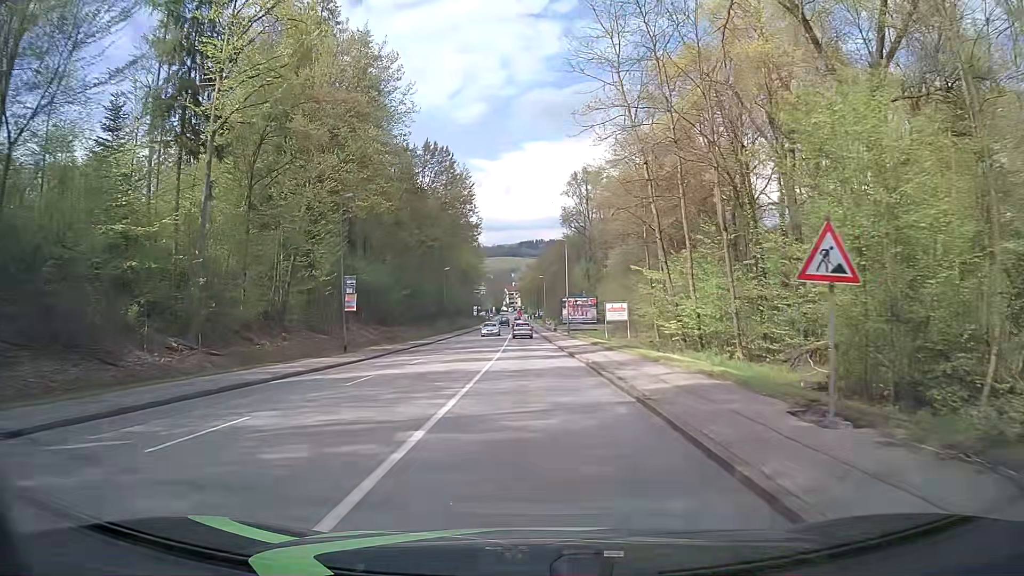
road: tertiary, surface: asphalt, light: Day
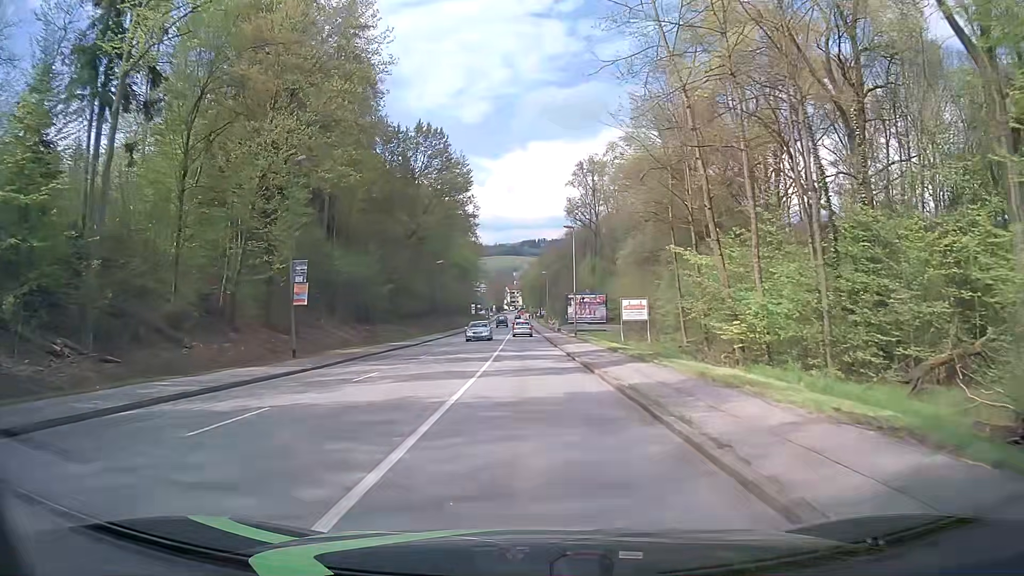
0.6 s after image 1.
(0.0, +7.9) m; +1°
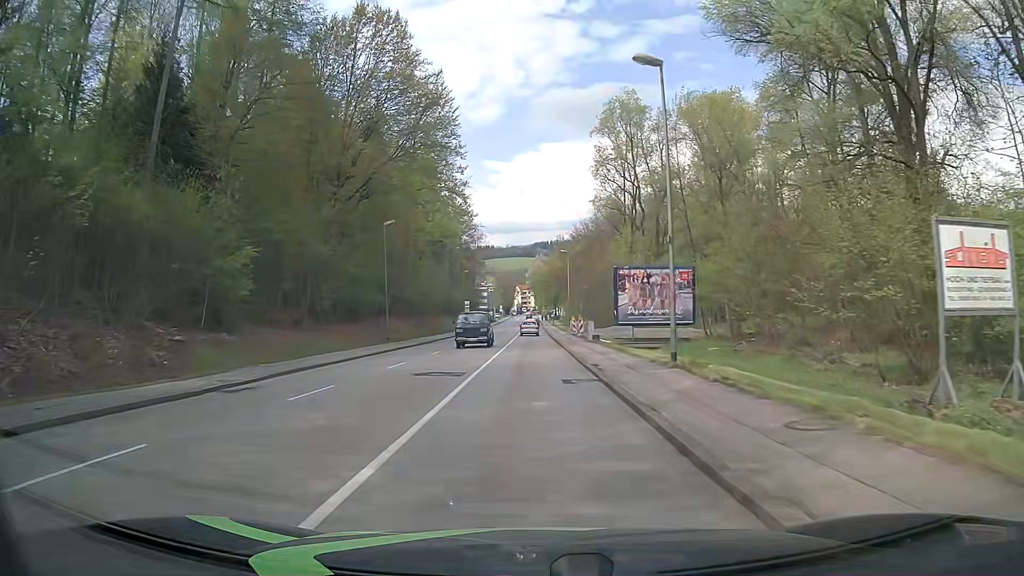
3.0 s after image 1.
(-0.4, +31.7) m; -1°
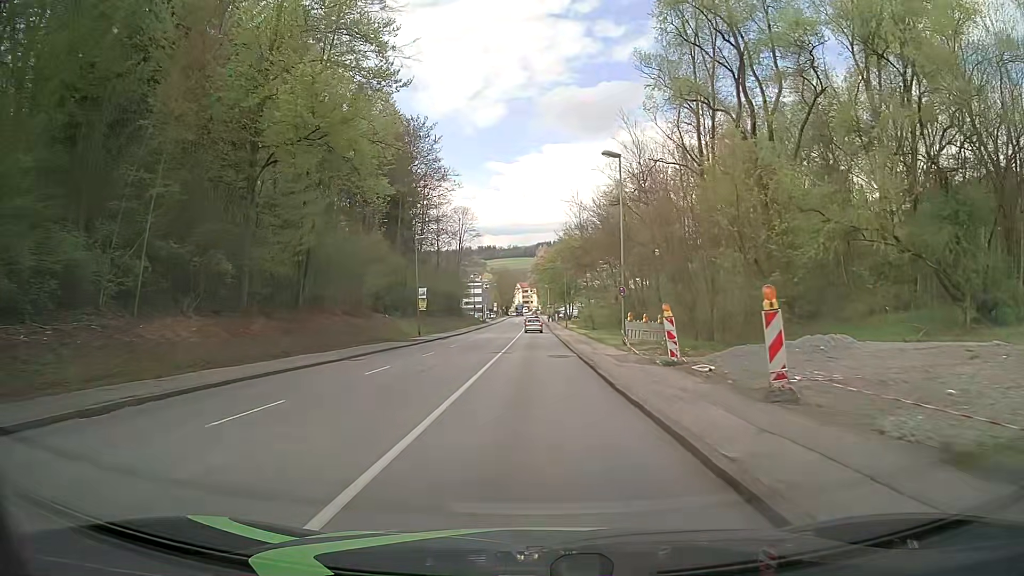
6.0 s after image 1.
(-0.6, +39.5) m; -1°
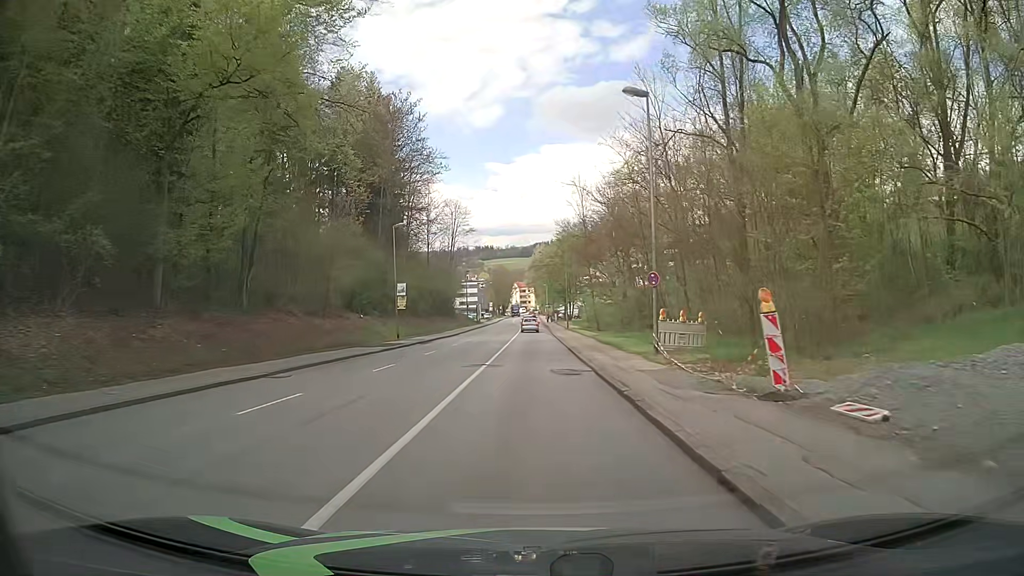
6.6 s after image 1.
(0.0, +7.9) m; 0°
(0, +10) (0, +20) (0, +30) (0, +40) (0, +50) (0, +60) (0, +70) (0, +80) (0, +90) (0, +100) m
